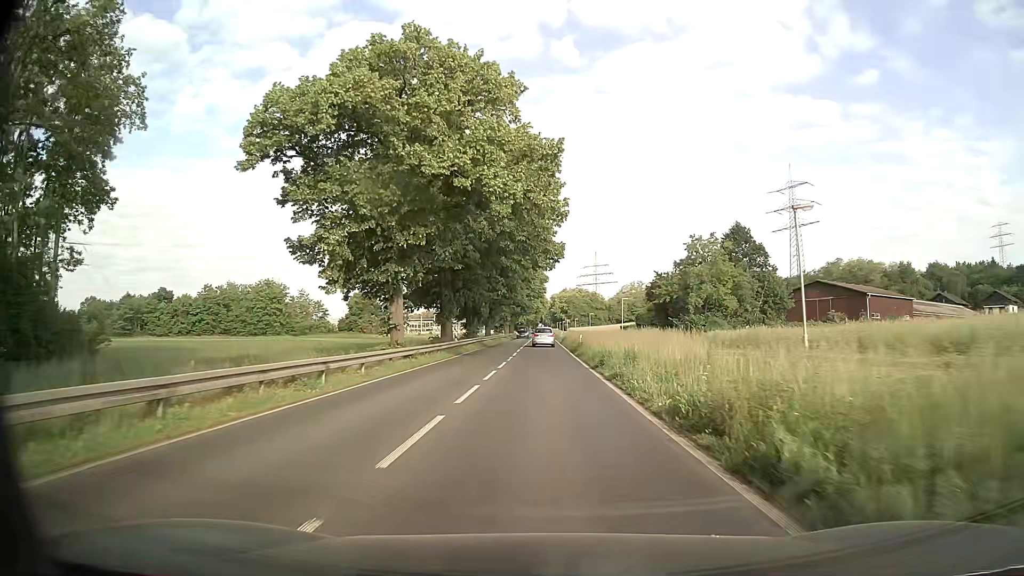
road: primary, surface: asphalt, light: Day
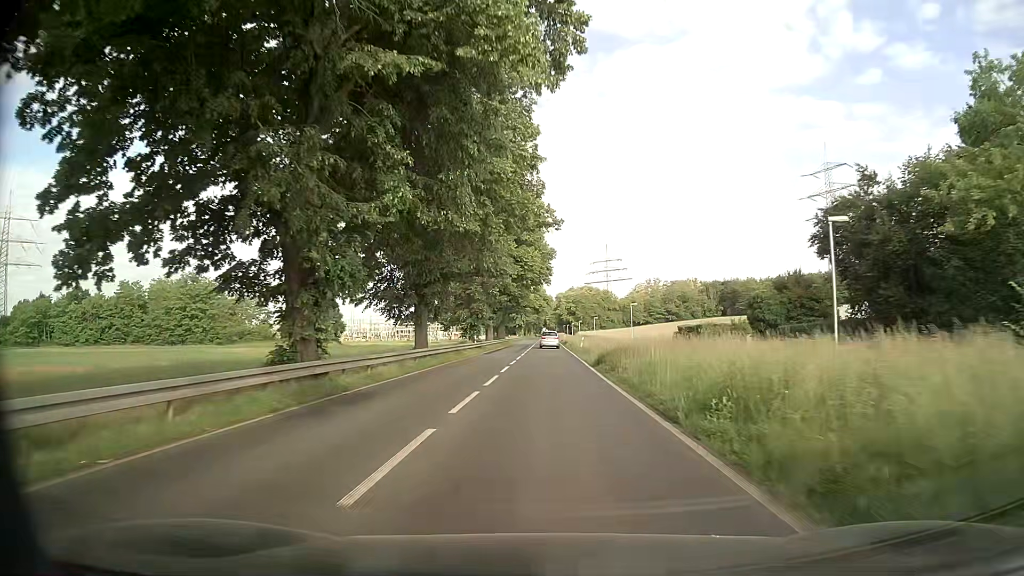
(-0.4, +44.0) m; -1°
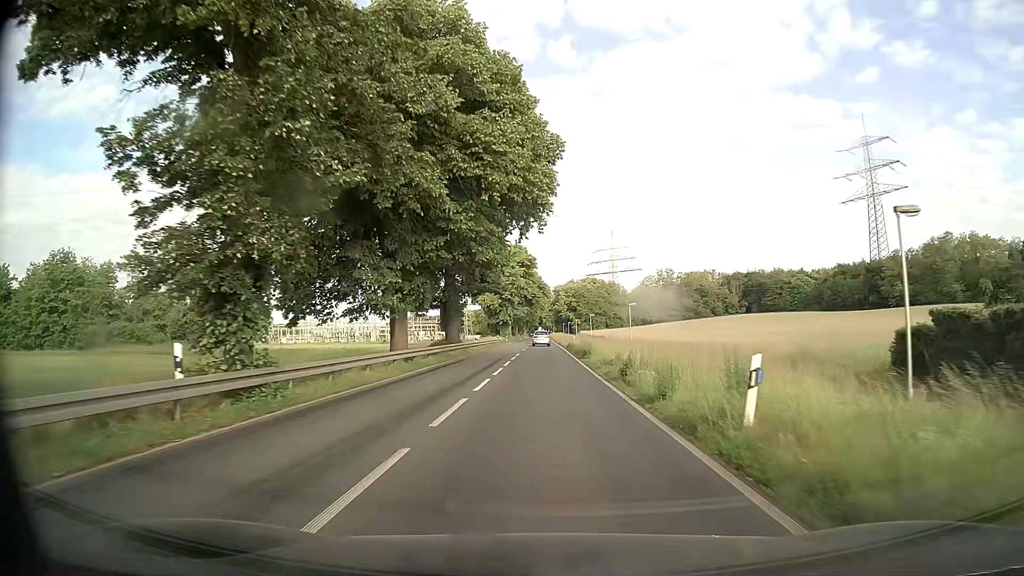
(+0.3, +44.0) m; 0°
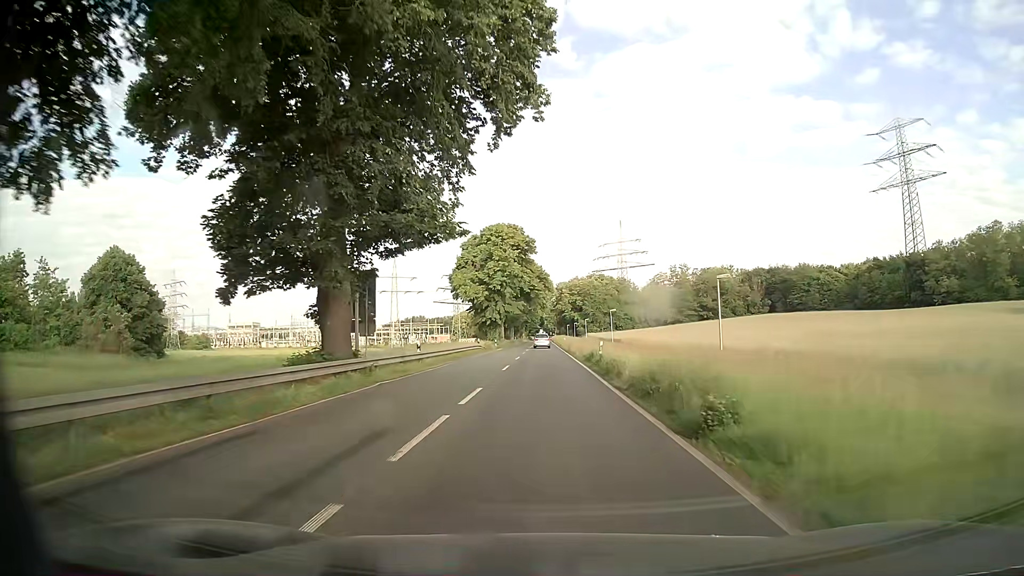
(+0.1, +27.1) m; 0°
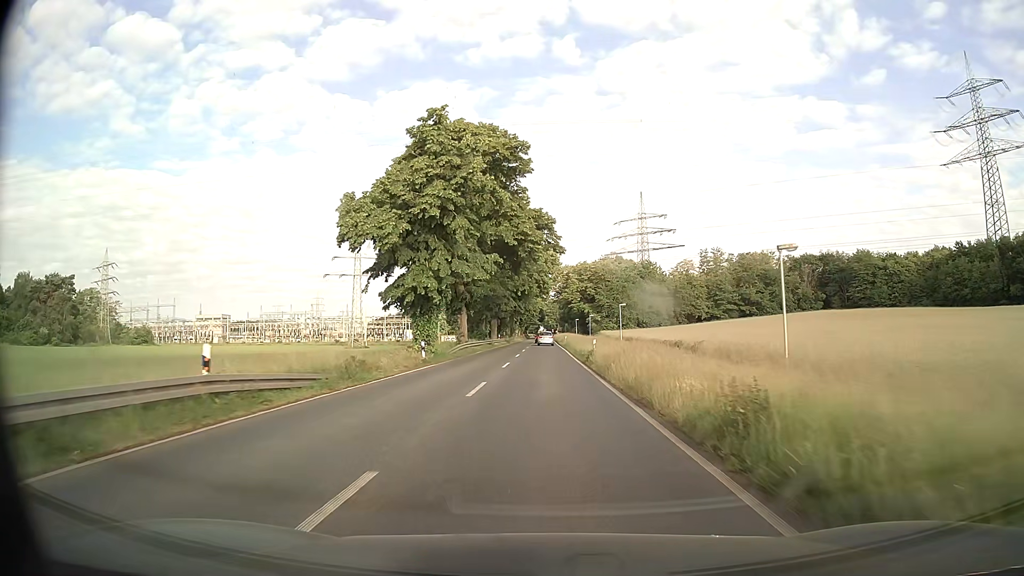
(+0.4, +48.6) m; 0°
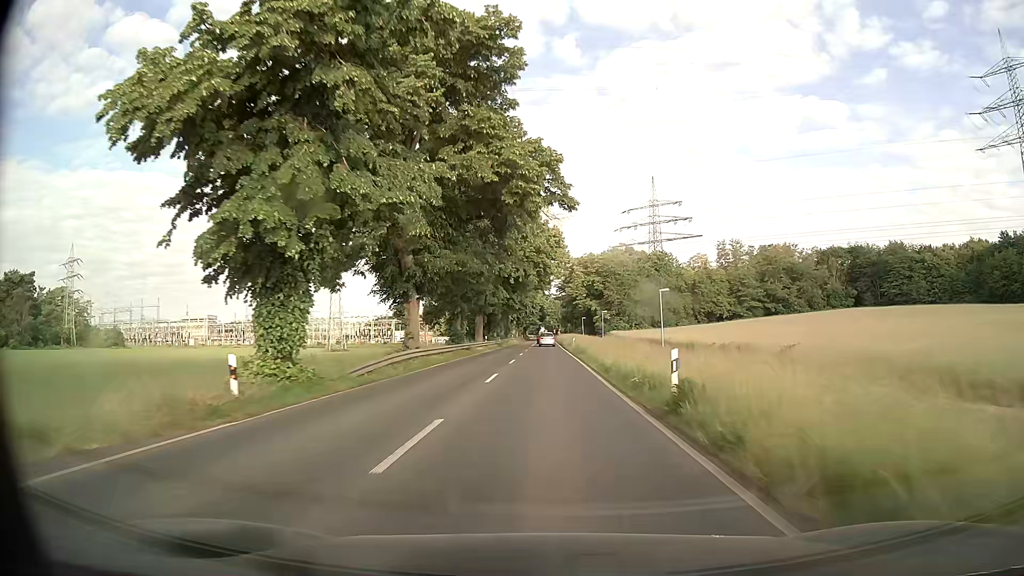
(0.0, +20.6) m; 0°
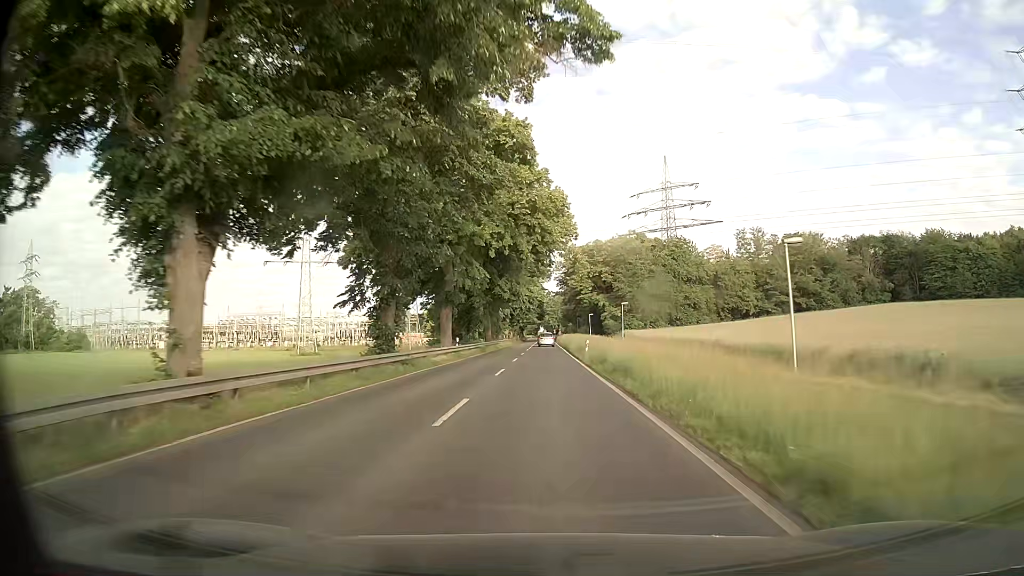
(+0.1, +21.1) m; 0°
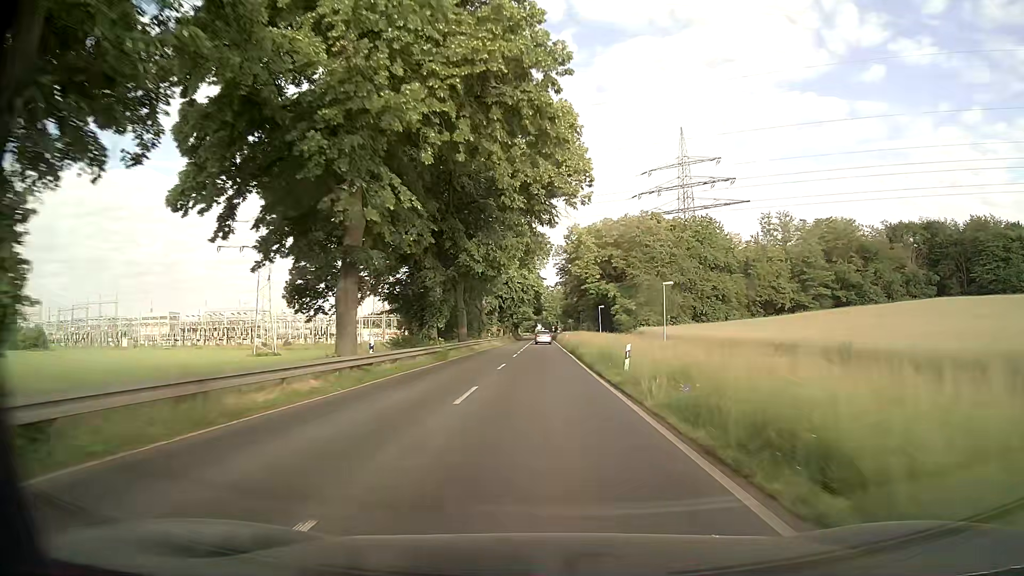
(0.0, +21.6) m; 0°
(0, +10) (0, +20) (0, +30) (0, +40) (0, +50) (0, +60) (0, +70) (0, +80) (0, +90) (0, +100) m
